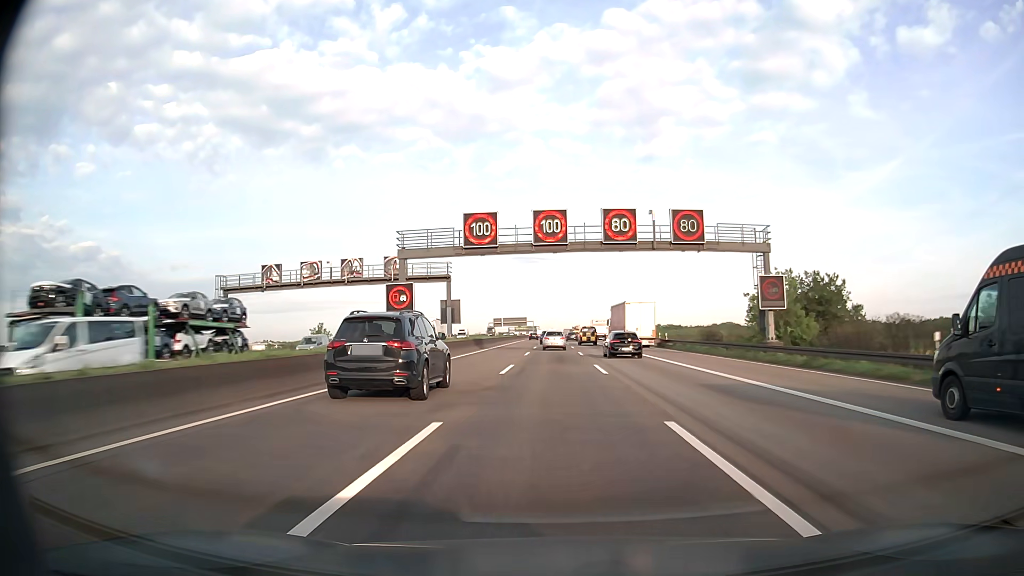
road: motorway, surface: asphalt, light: Day
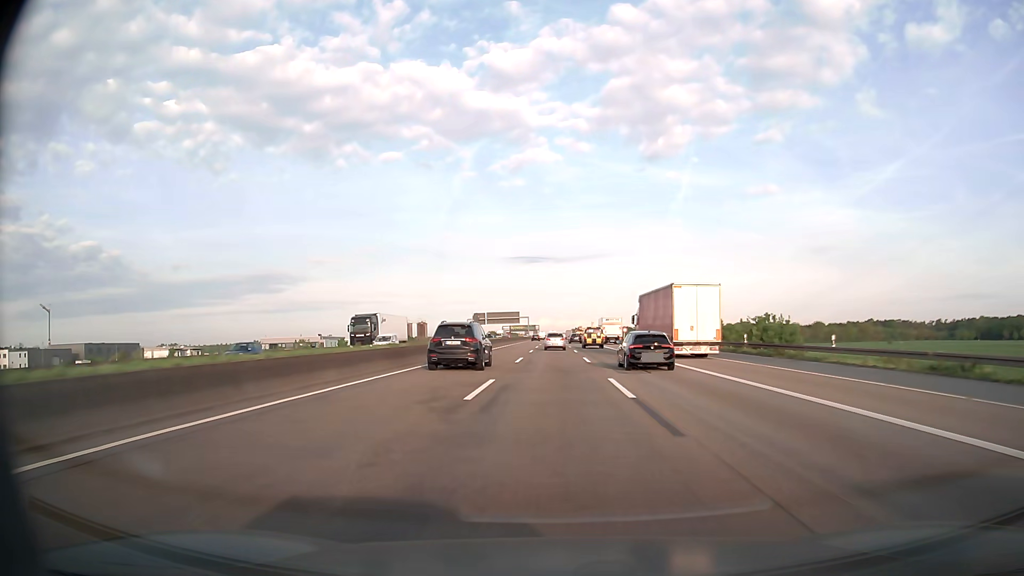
(-0.1, +80.4) m; 0°
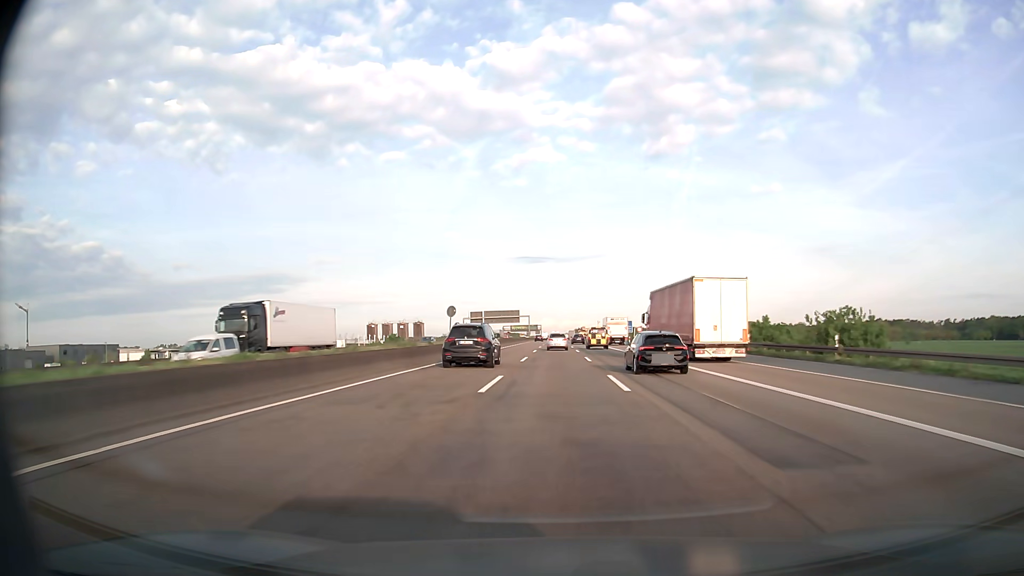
(0.0, +16.0) m; 0°
(0, +10) (0, +20) (0, +30) (0, +40) (0, +50) (0, +60) (0, +70) (0, +80) (0, +90) (0, +100) m
